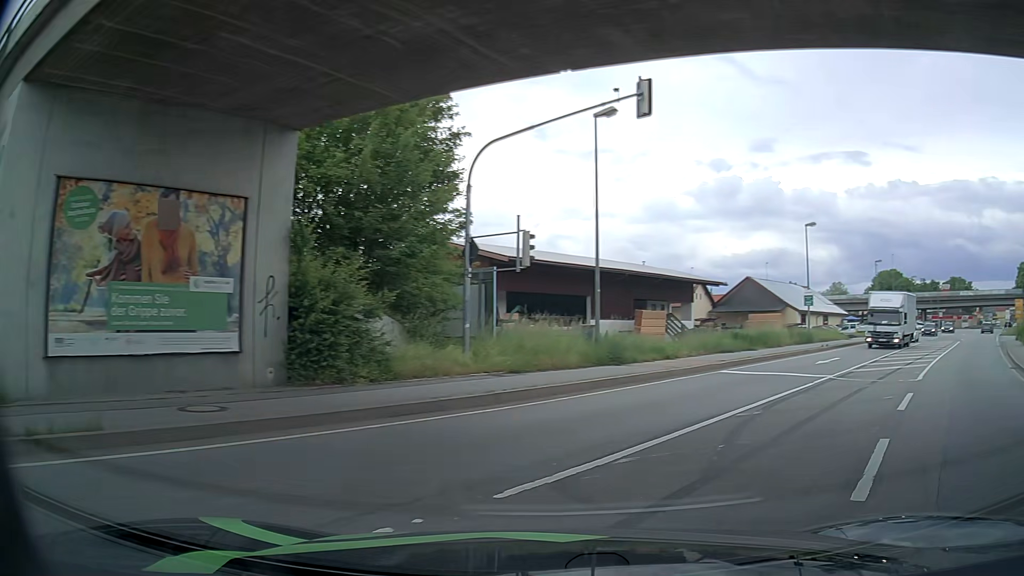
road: primary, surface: asphalt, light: Day
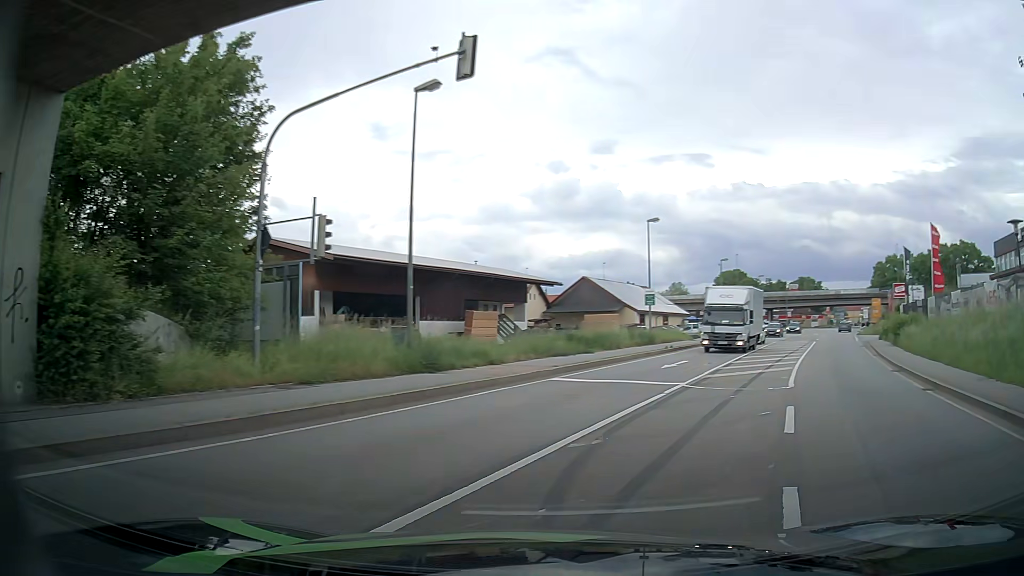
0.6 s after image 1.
(+0.3, +2.6) m; +15°
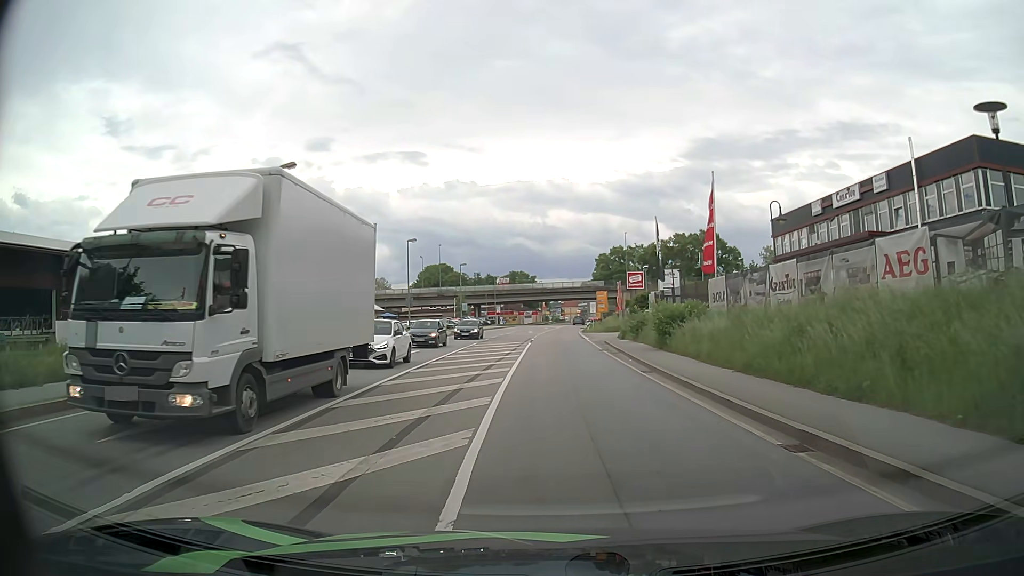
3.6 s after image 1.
(+4.9, +14.3) m; +24°
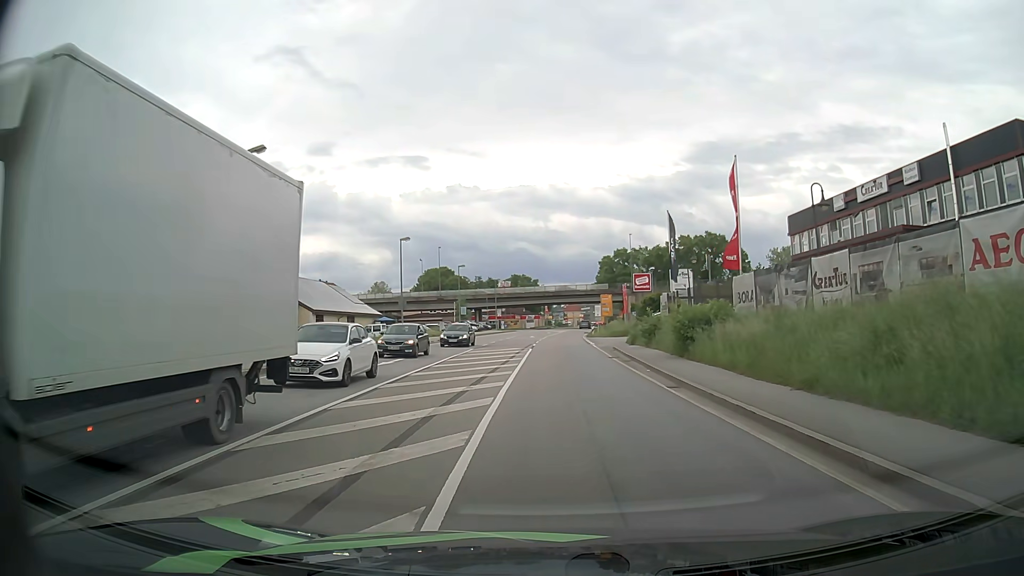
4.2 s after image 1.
(0.0, +3.8) m; +1°
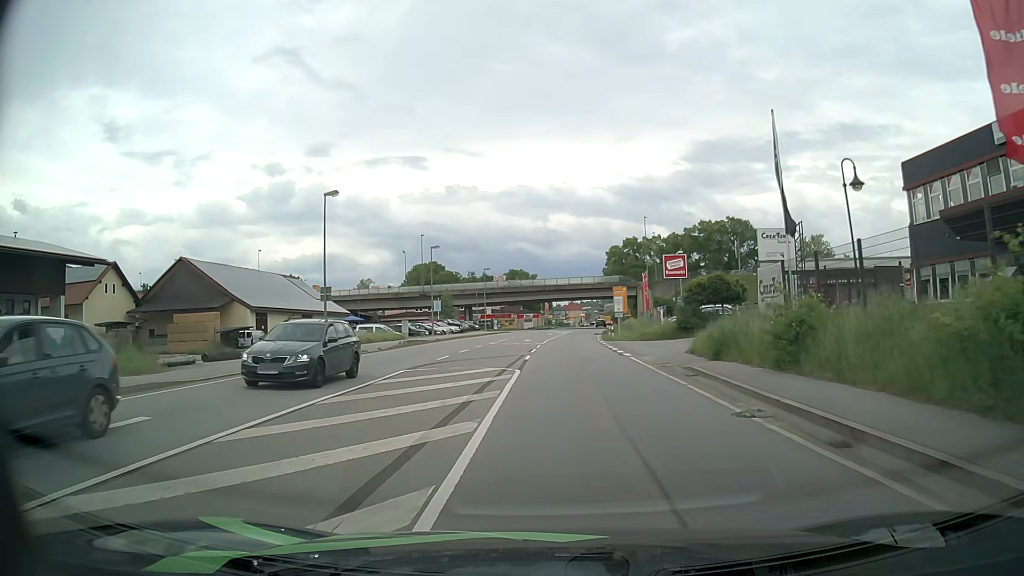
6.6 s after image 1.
(-0.2, +19.5) m; 0°
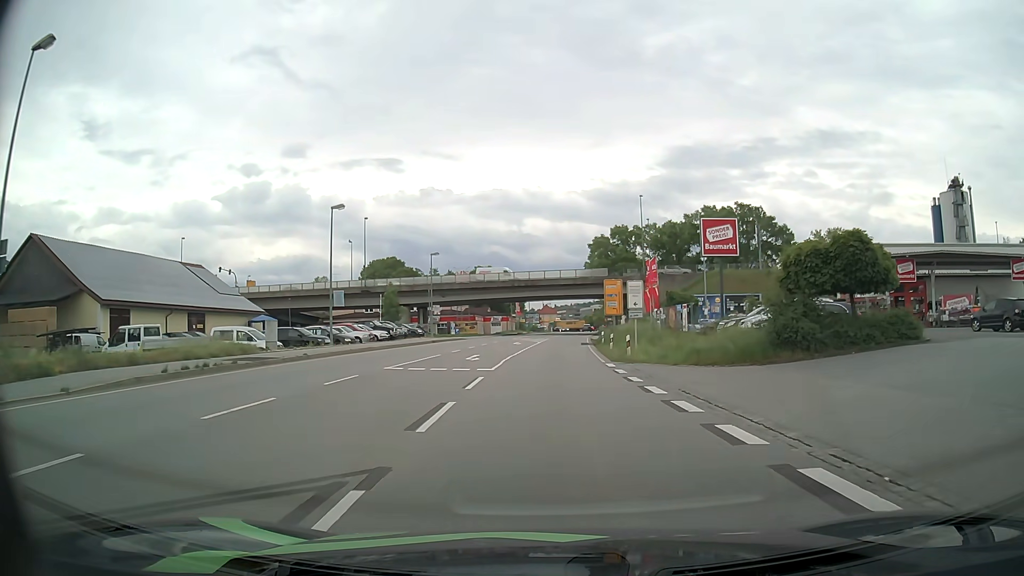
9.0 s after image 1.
(+0.3, +22.2) m; +2°
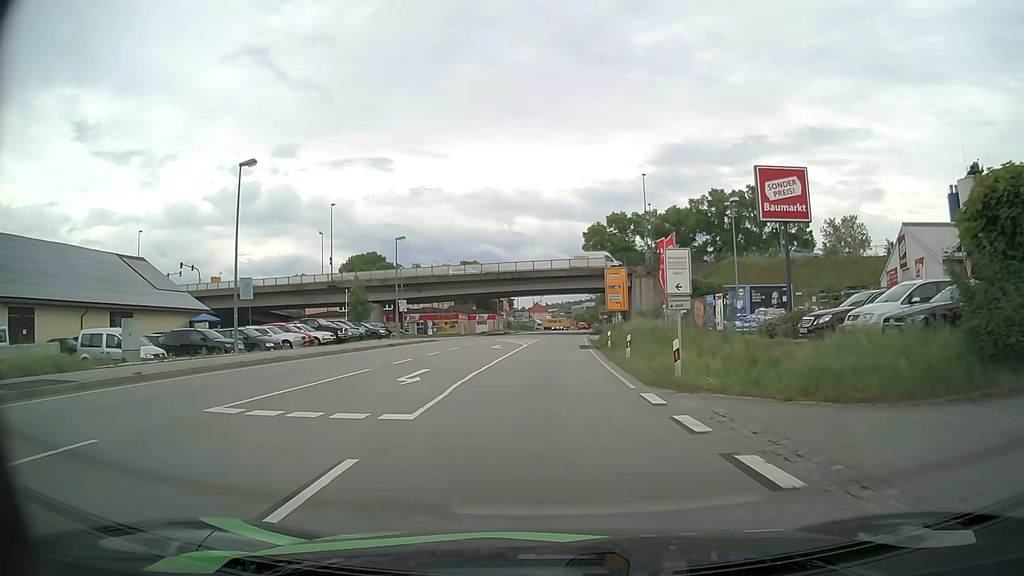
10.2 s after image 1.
(+0.1, +11.2) m; +1°
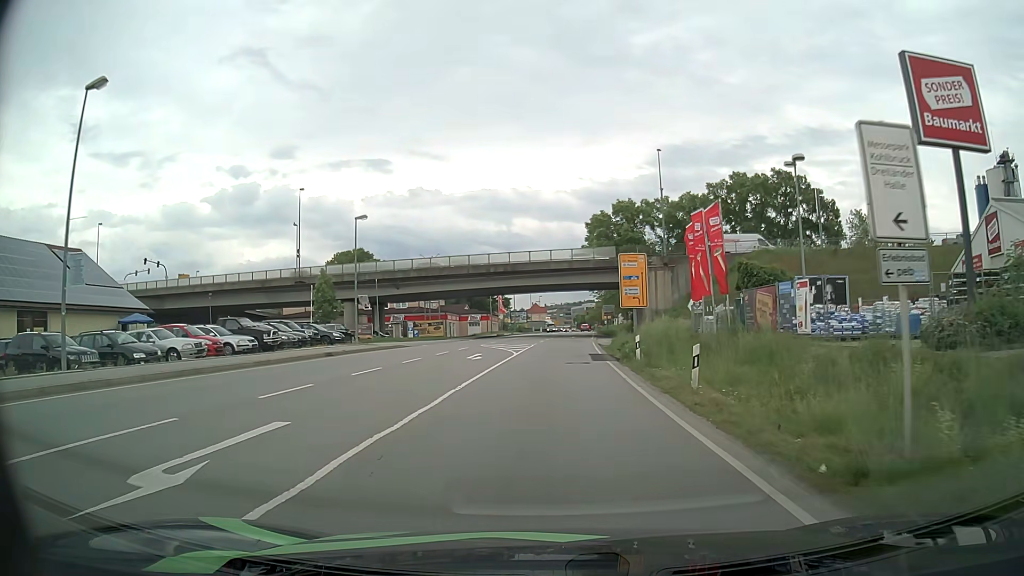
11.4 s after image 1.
(0.0, +11.3) m; 0°
(0, +10) (0, +20) (0, +30) (+1, +40) (+1, +50) (+2, +60) (+3, +70) (+3, +80) (+4, +90) (+5, +100) m
